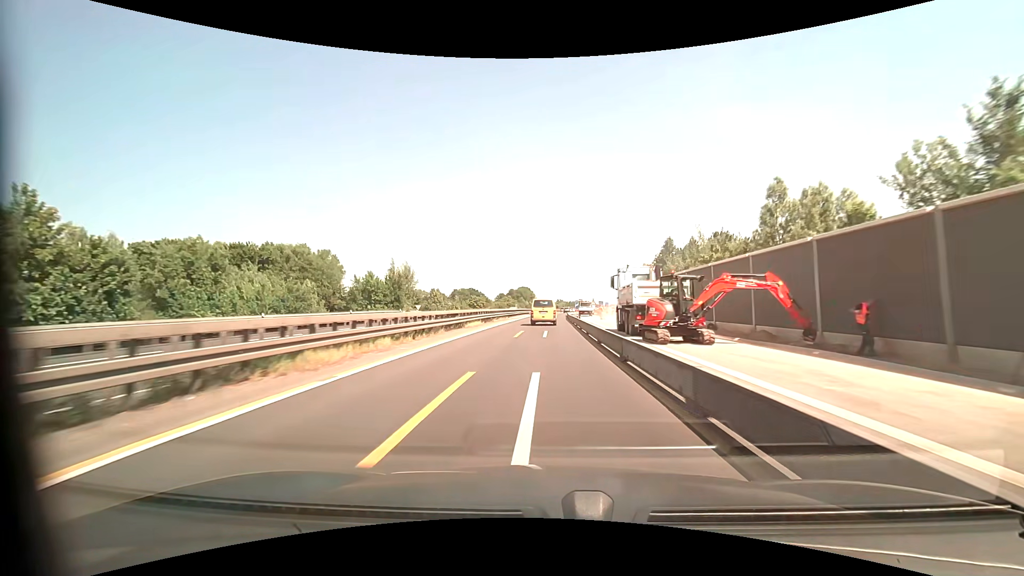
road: motorway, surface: asphalt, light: Day
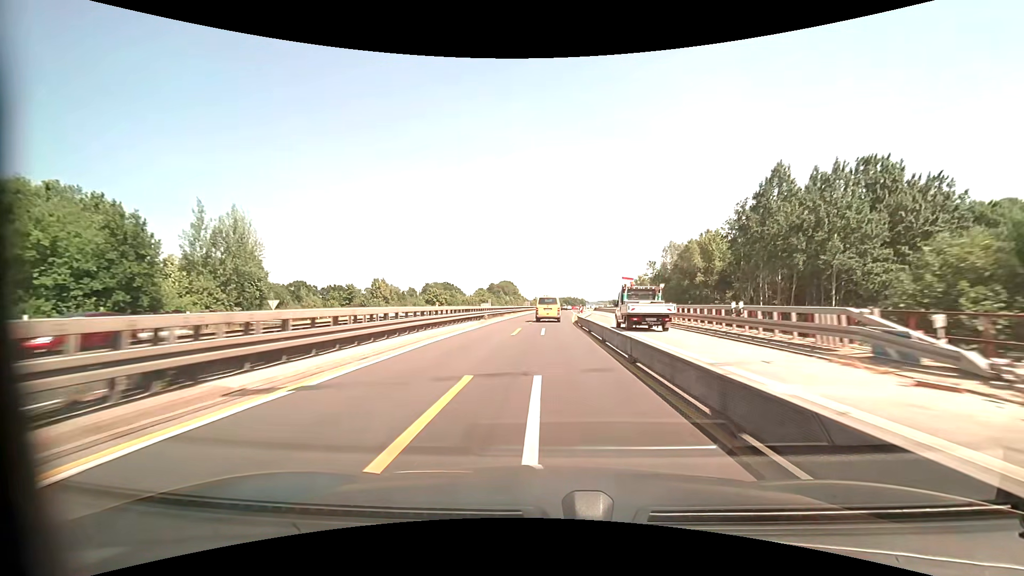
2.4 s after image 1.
(+0.6, +55.2) m; +2°
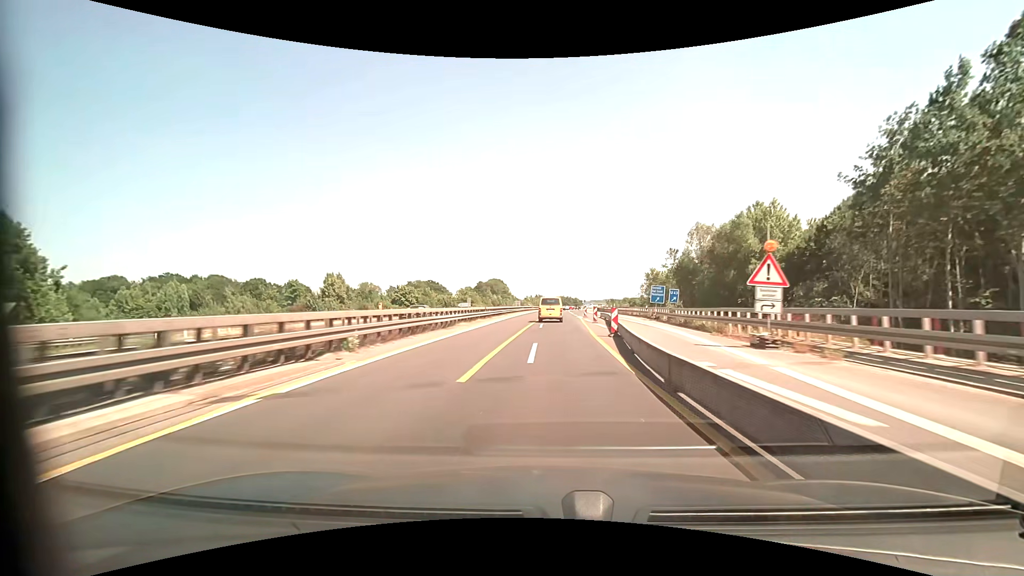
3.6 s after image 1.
(+0.2, +27.8) m; +1°
(0, +10) (0, +20) (0, +30) (+1, +40) (+1, +50) (+2, +60) (+2, +70) (+2, +80) (+3, +90) (+3, +100) m
